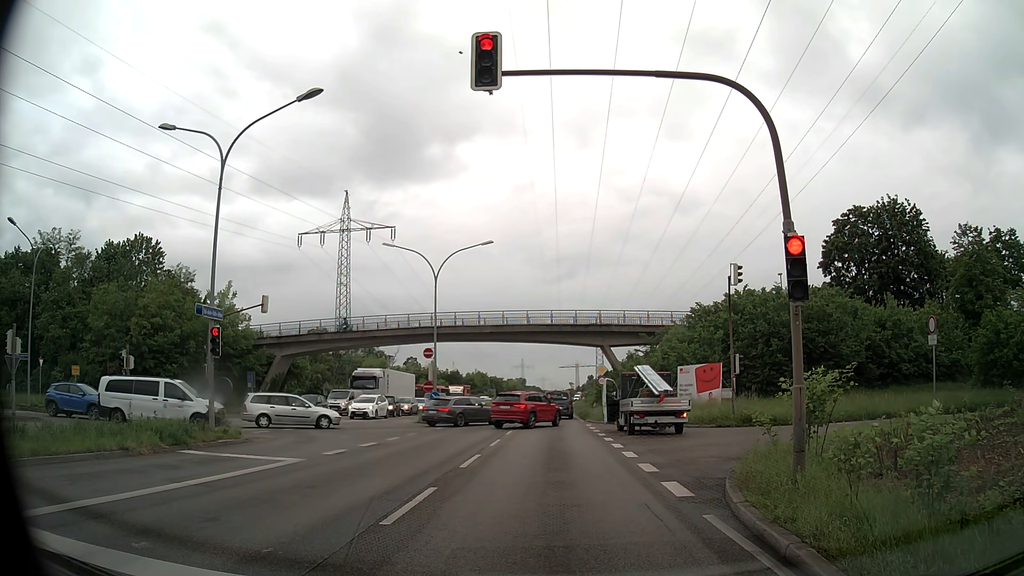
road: primary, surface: asphalt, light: Day
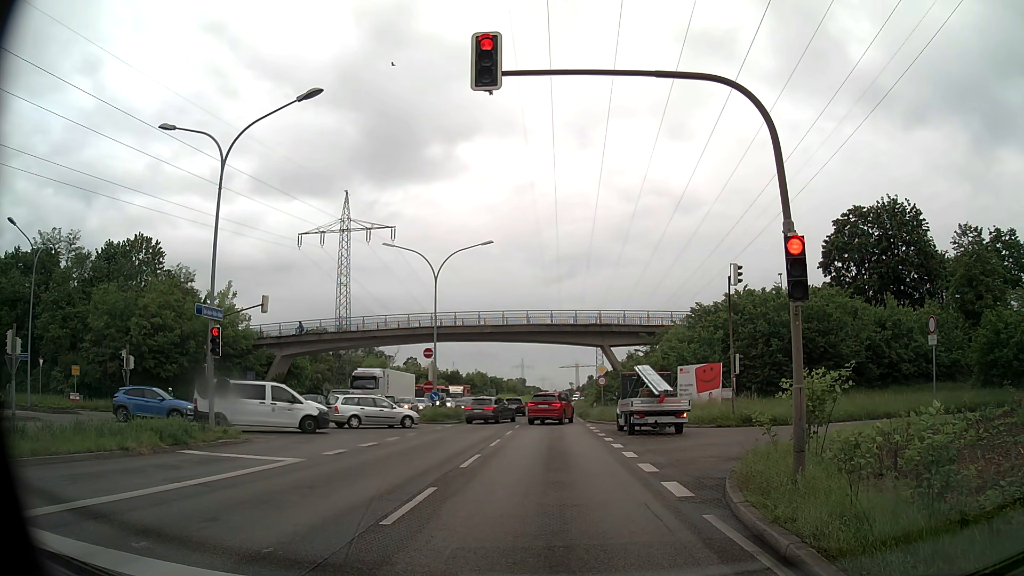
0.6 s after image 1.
(0.0, 0.0) m; 0°
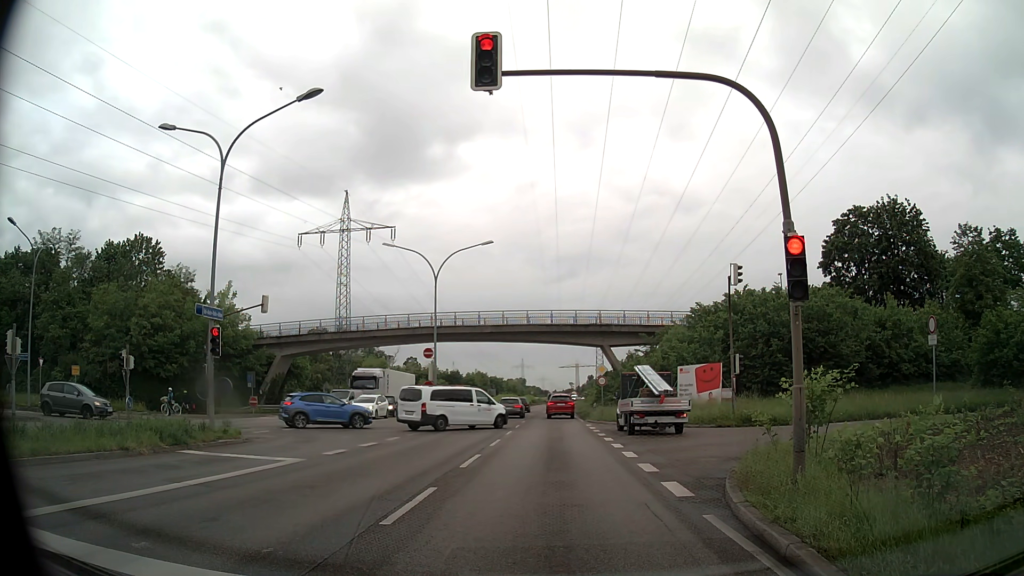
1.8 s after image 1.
(0.0, 0.0) m; 0°
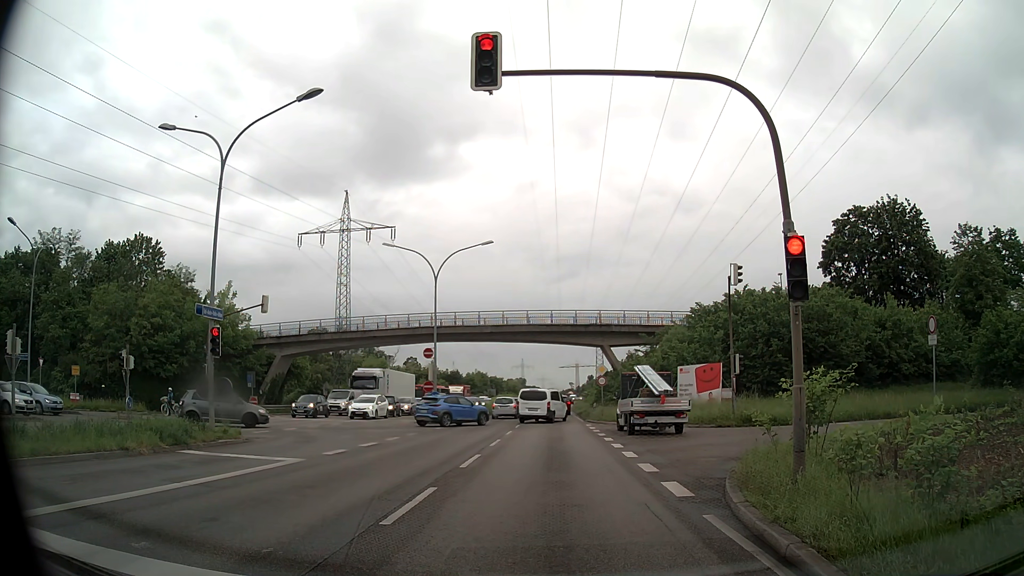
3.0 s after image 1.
(0.0, 0.0) m; 0°
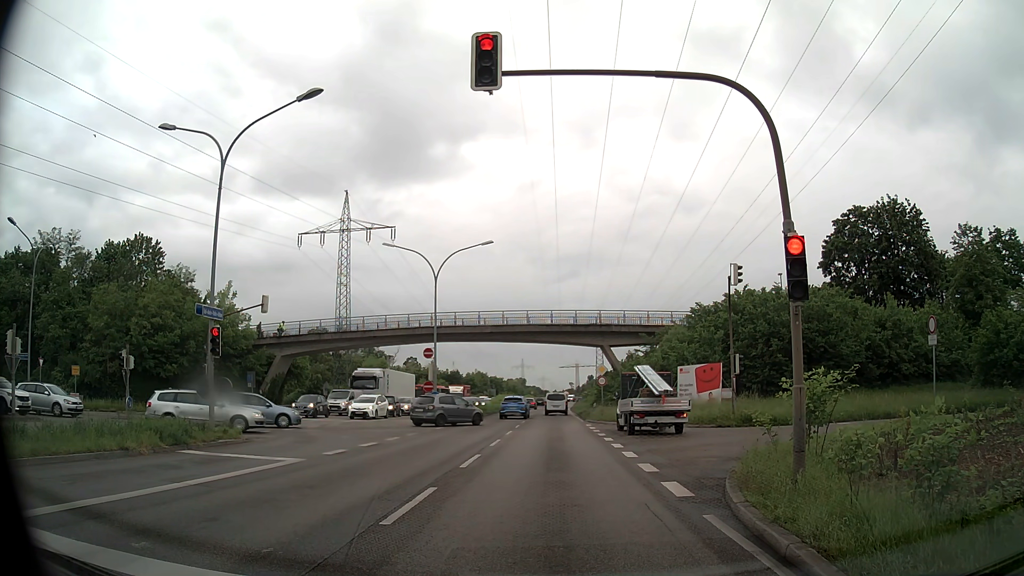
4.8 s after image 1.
(0.0, 0.0) m; 0°
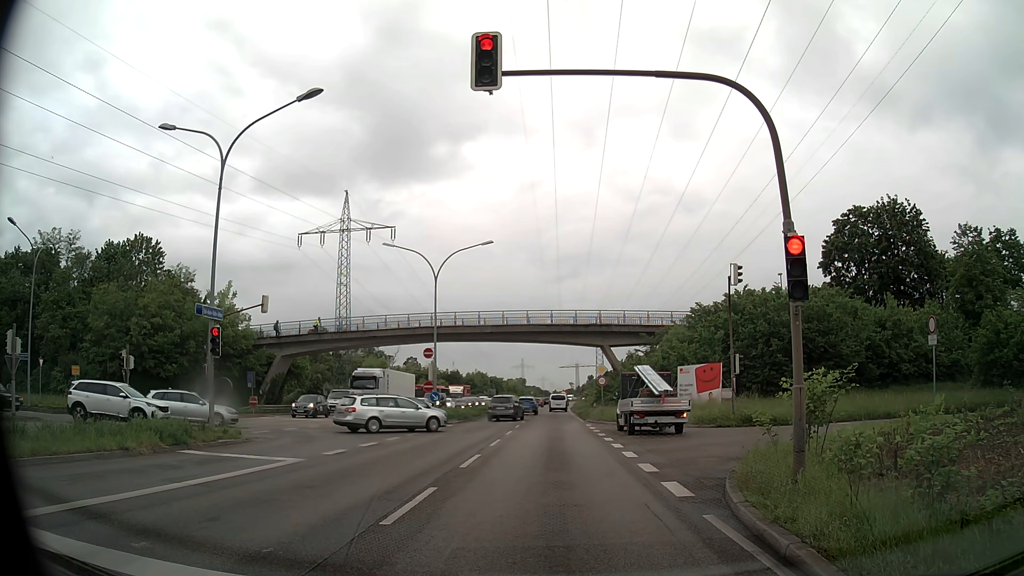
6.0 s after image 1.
(0.0, 0.0) m; 0°
(0, +10) (0, +20) (0, +30) (0, +40) (-1, +50) (-1, +60) (-1, +70) (0, +80) (0, +90) (0, +100) m
